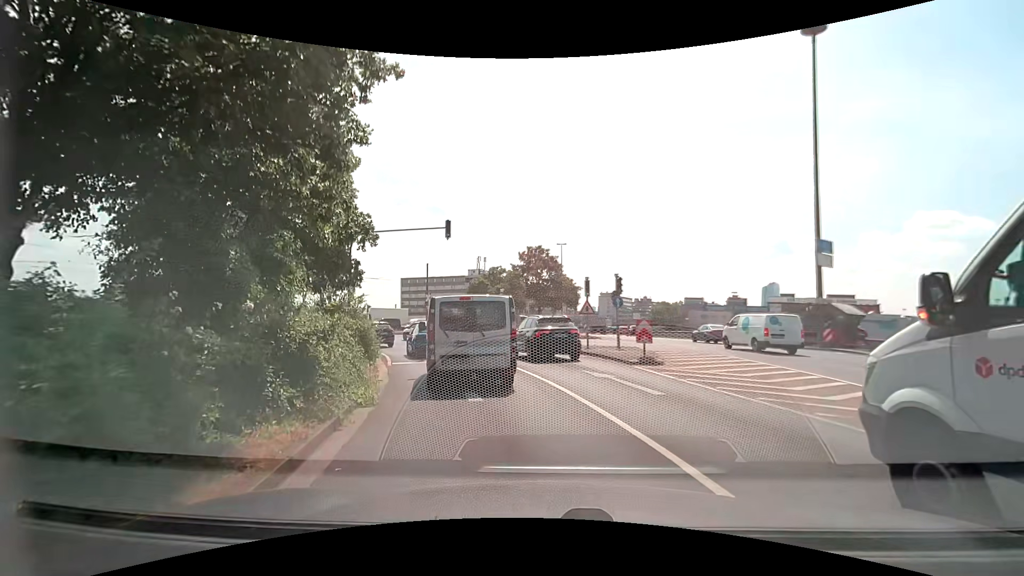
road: primary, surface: asphalt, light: Day
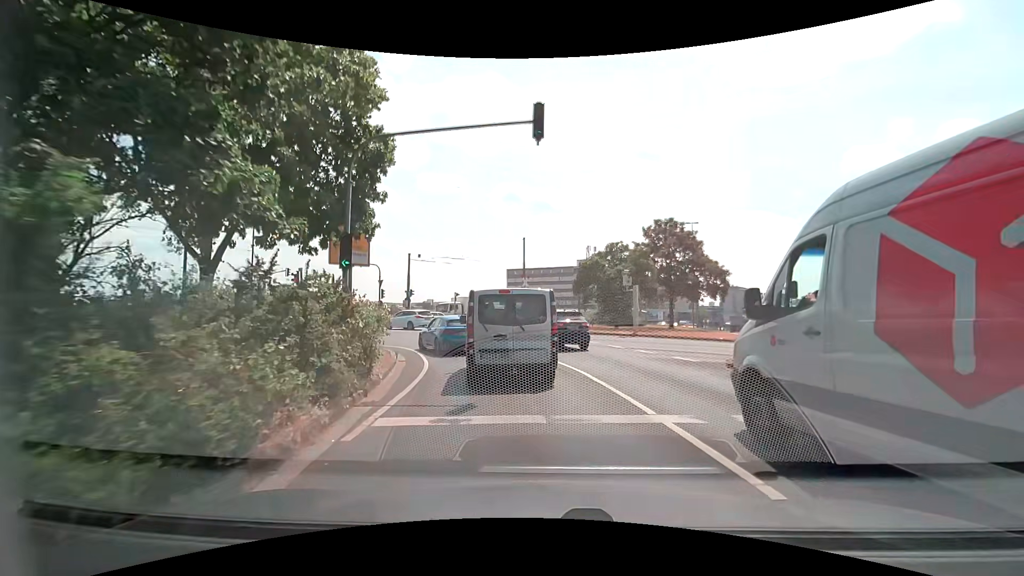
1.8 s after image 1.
(-1.5, +12.4) m; -13°
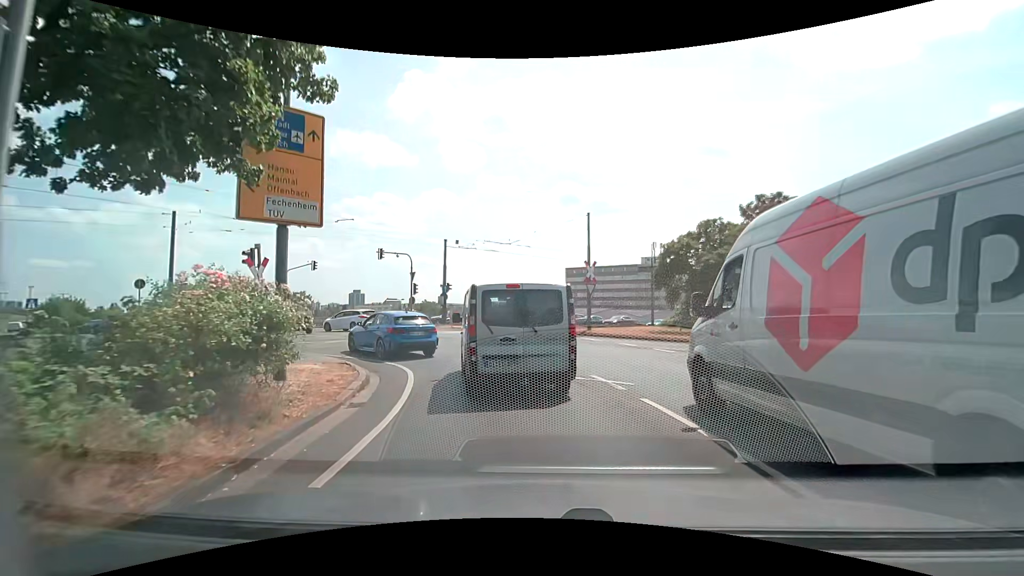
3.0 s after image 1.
(-0.4, +8.9) m; -6°
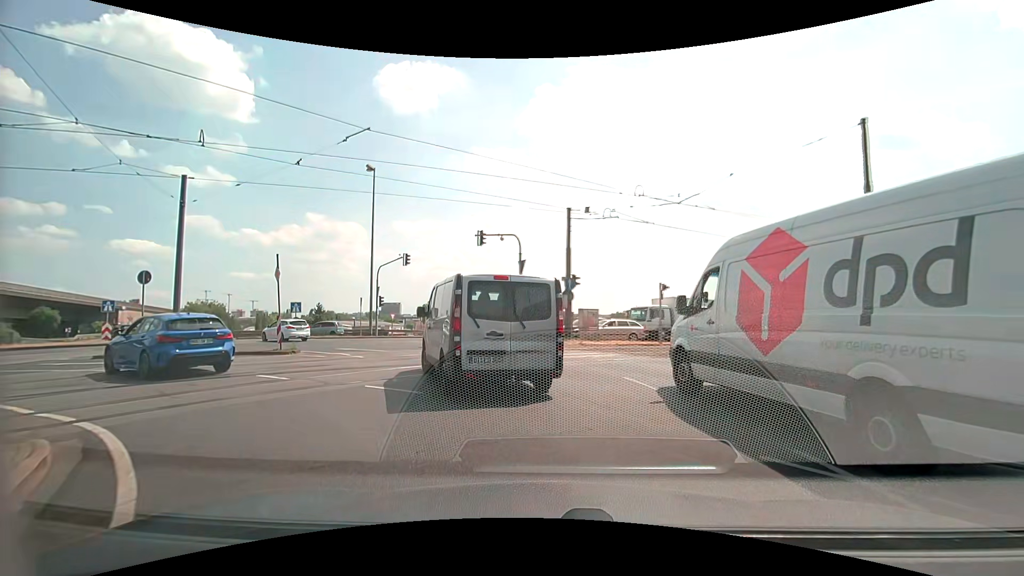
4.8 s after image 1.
(-1.6, +13.0) m; -15°
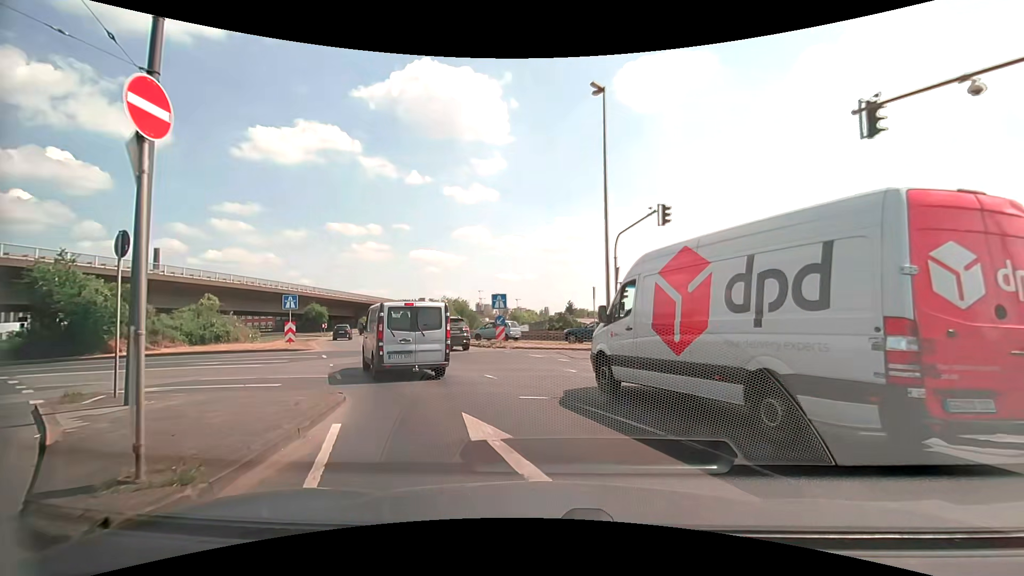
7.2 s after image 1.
(-4.0, +15.9) m; -29°
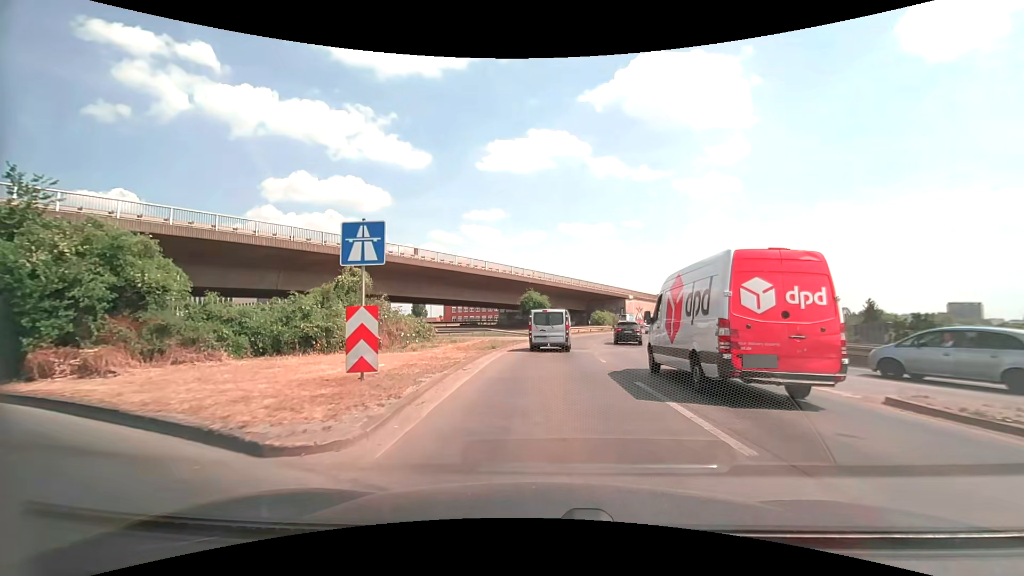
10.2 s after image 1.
(-7.6, +23.1) m; -26°
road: motorway_link
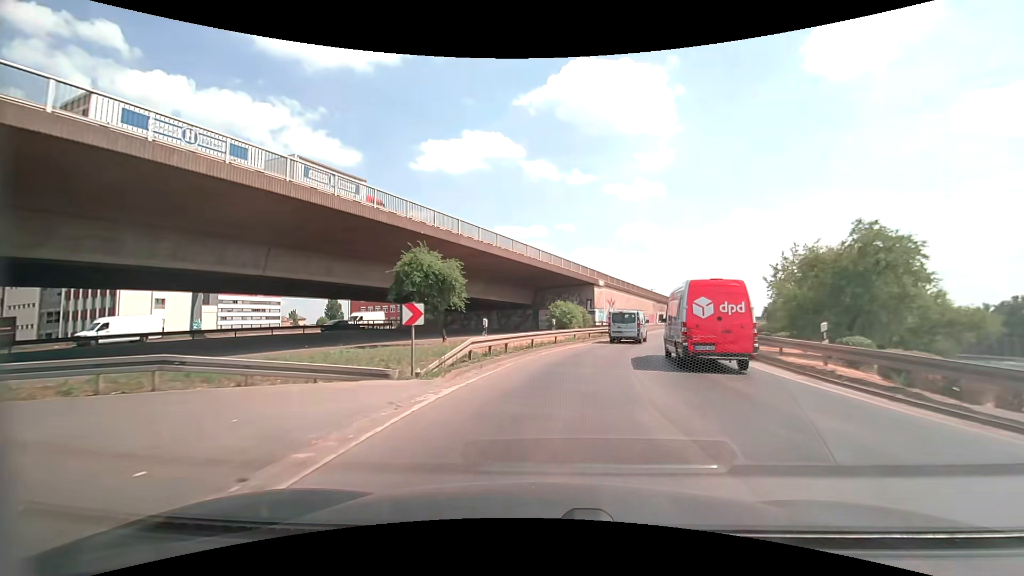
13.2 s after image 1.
(+1.1, +33.6) m; +7°
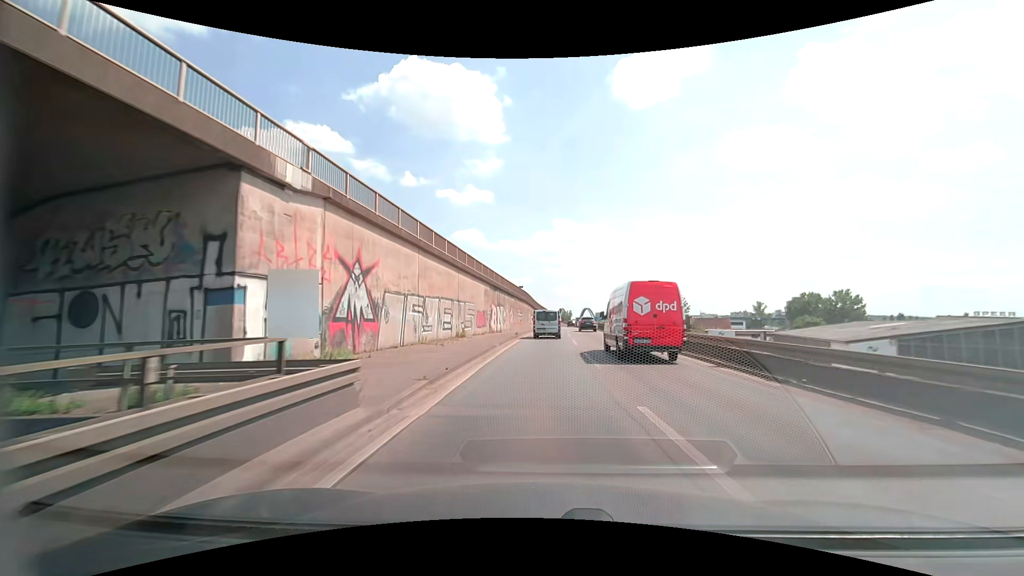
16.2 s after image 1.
(+8.5, +42.3) m; +20°
(0, +10) (0, +20) (0, +30) (+1, +40) (+1, +50) (+1, +60) (+2, +70) (+2, +80) (+3, +90) (+4, +100) m
